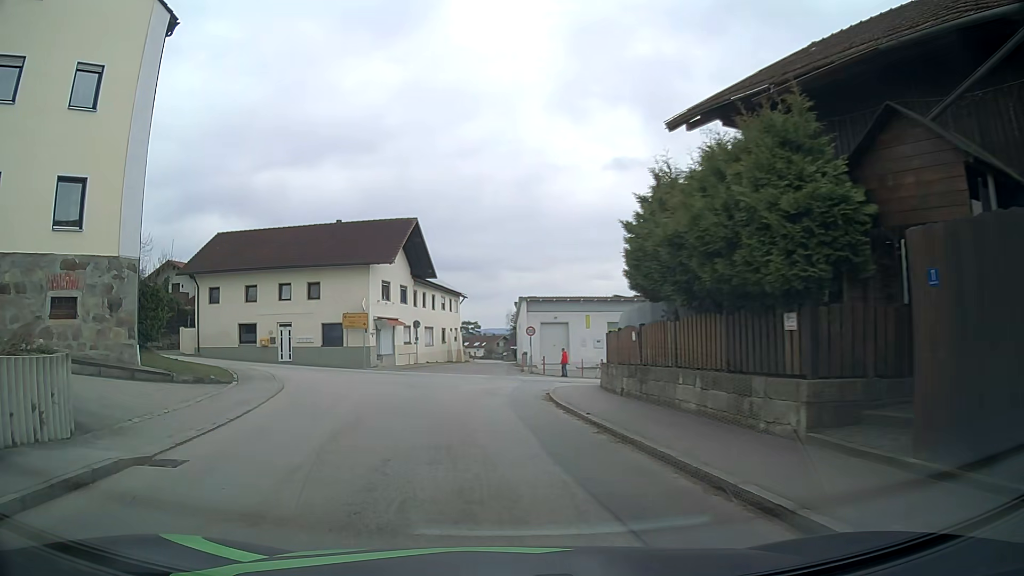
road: tertiary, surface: asphalt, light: Day
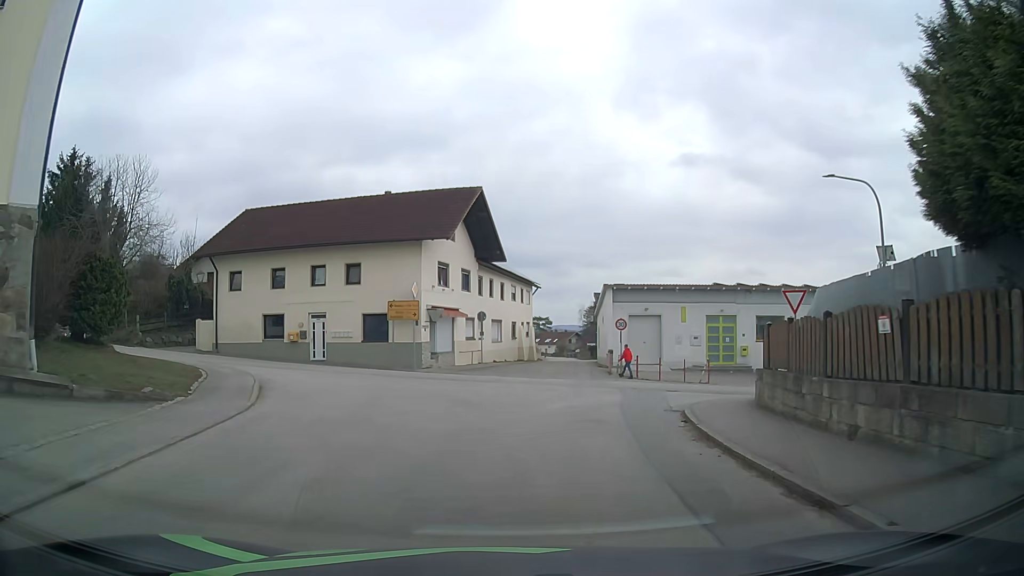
(-0.6, +7.9) m; -6°
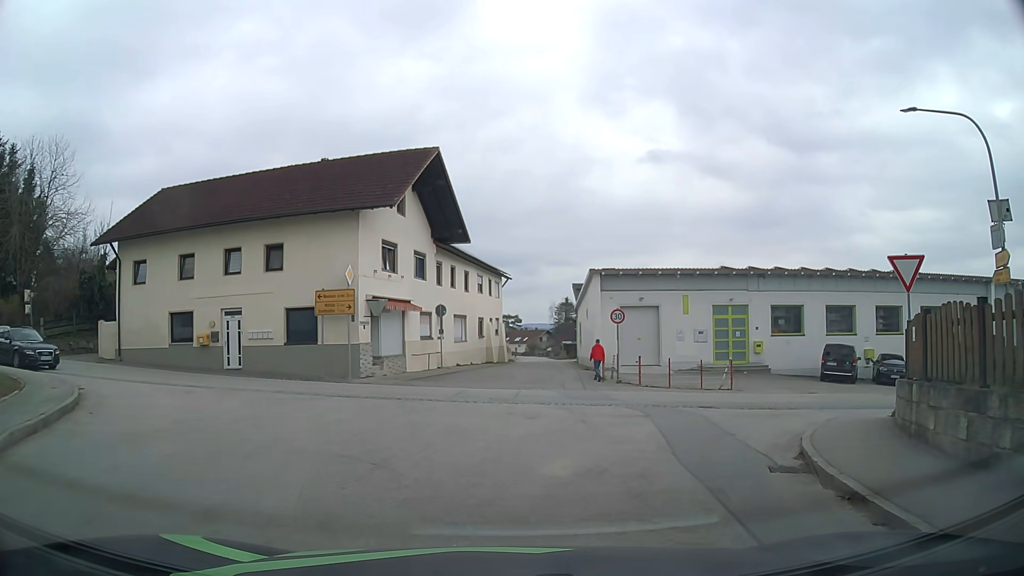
(+0.1, +7.5) m; +3°
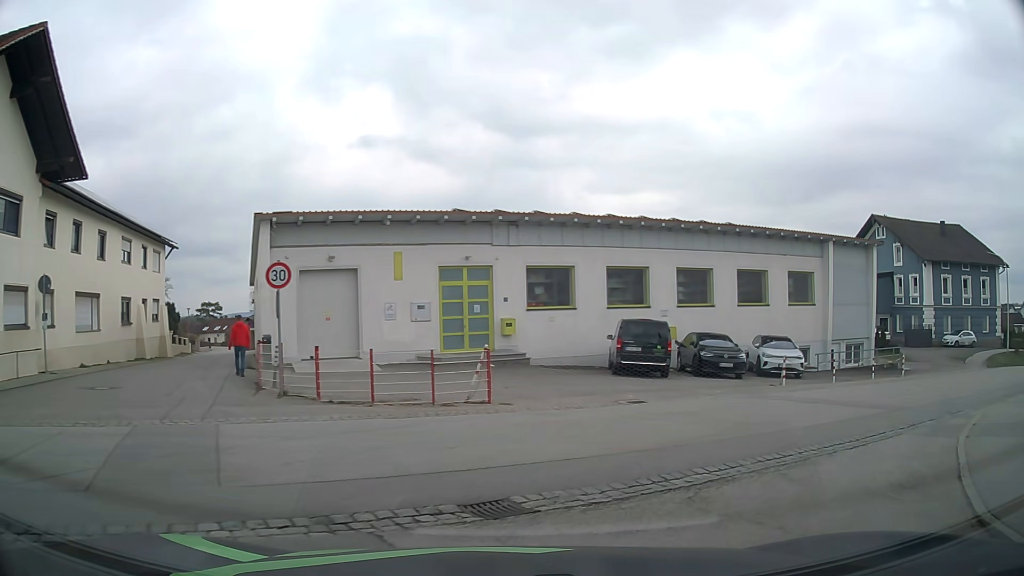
(+2.2, +11.6) m; +26°
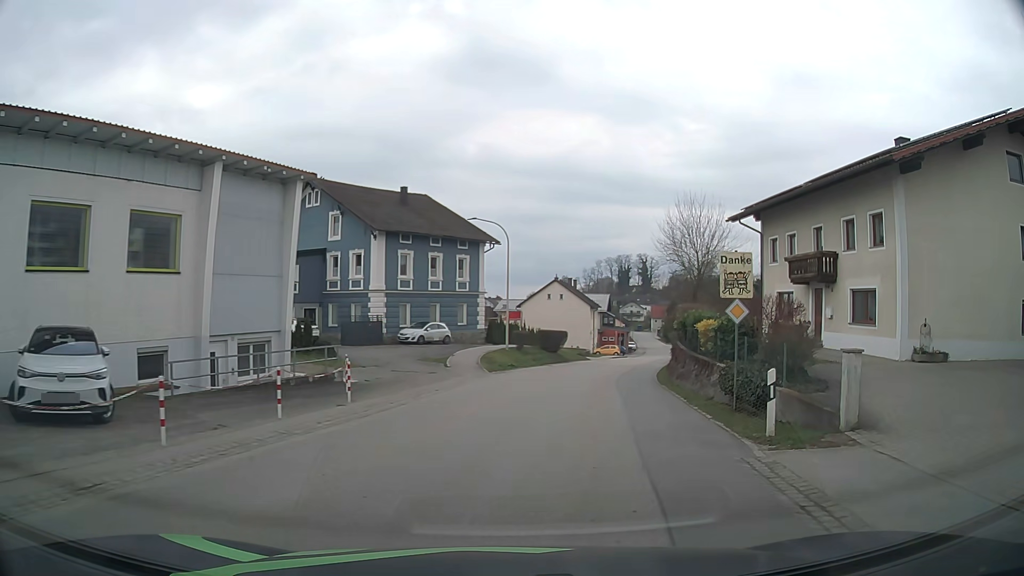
(+7.2, +14.3) m; +48°
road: secondary
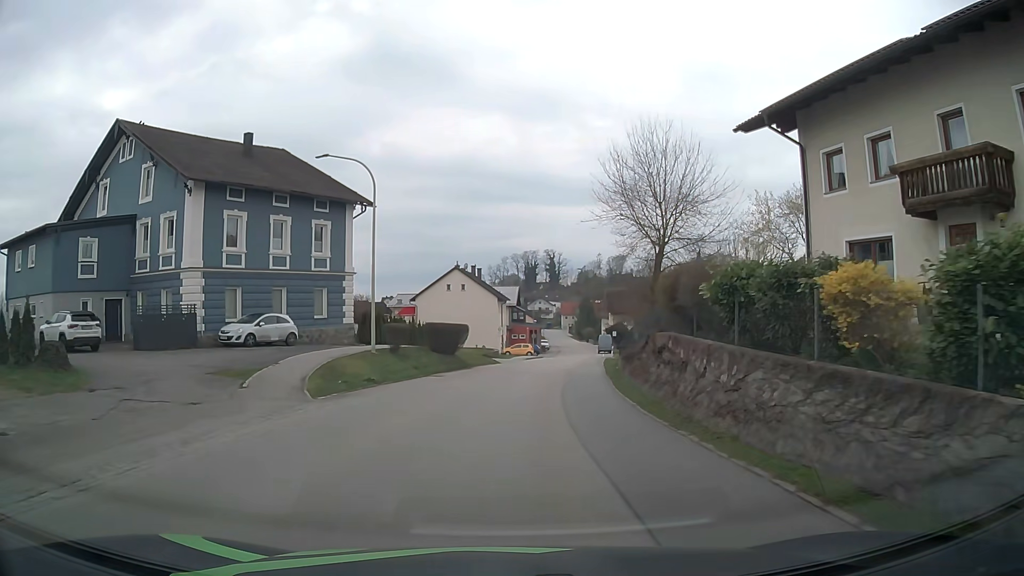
(+1.5, +14.8) m; +9°
(0, +10) (+1, +20) (+2, +30) (+3, +40) (+4, +50) (+6, +60) (+7, +70) (+8, +80) (+9, +89) (+10, +99) m
